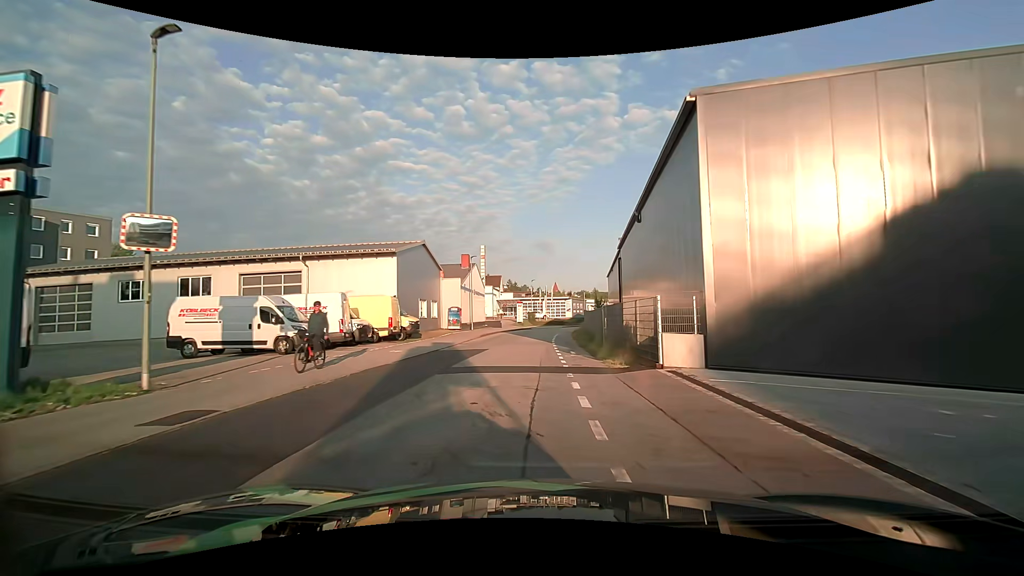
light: Day
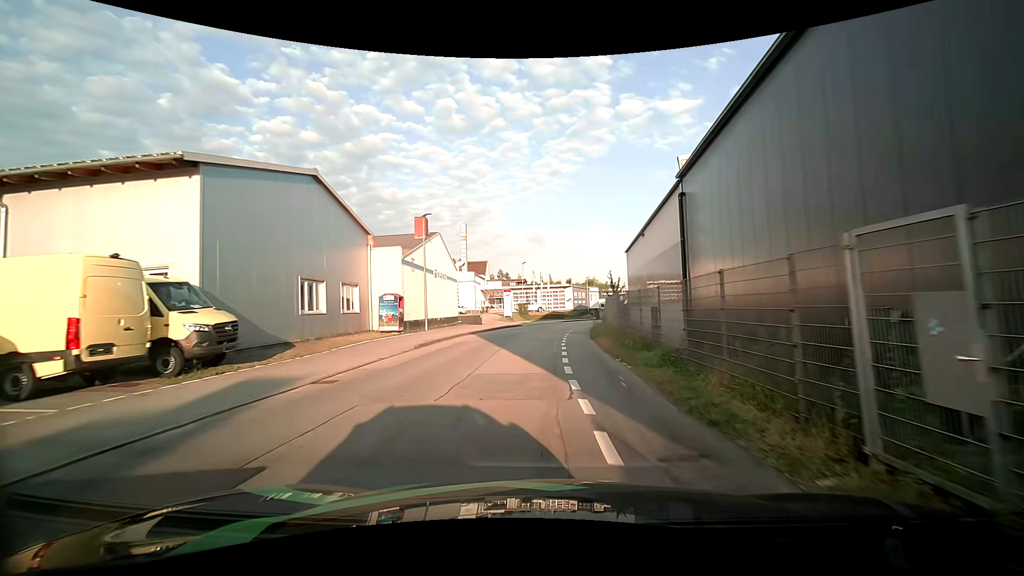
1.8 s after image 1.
(+0.2, +19.3) m; +2°
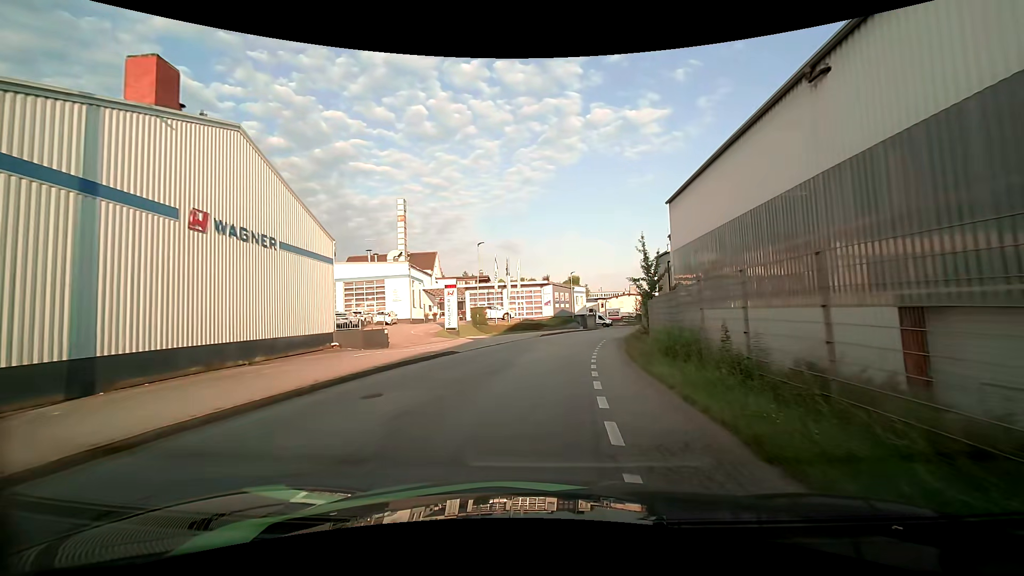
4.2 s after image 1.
(+0.3, +25.5) m; +2°
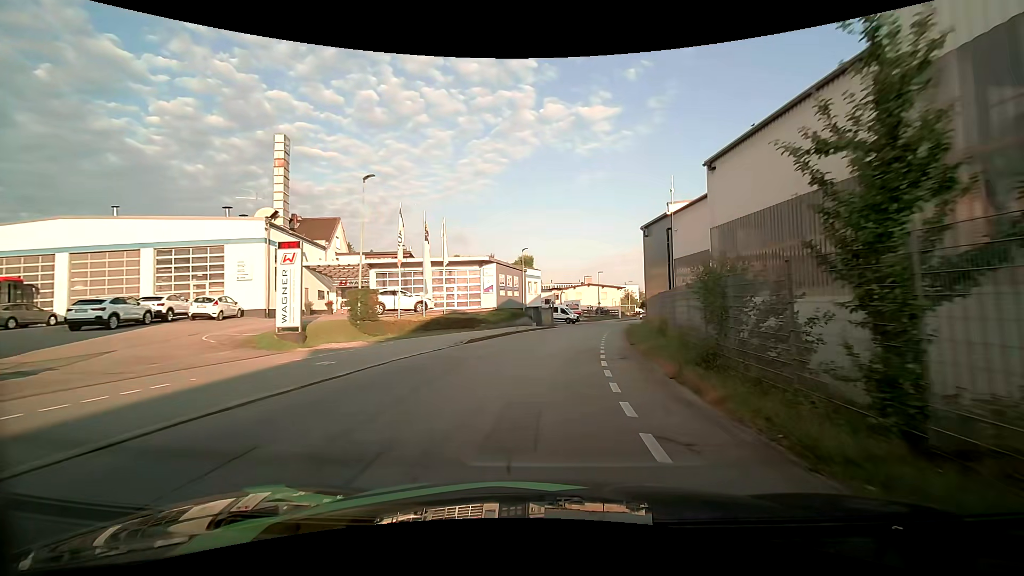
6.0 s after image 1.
(+0.4, +19.0) m; +3°
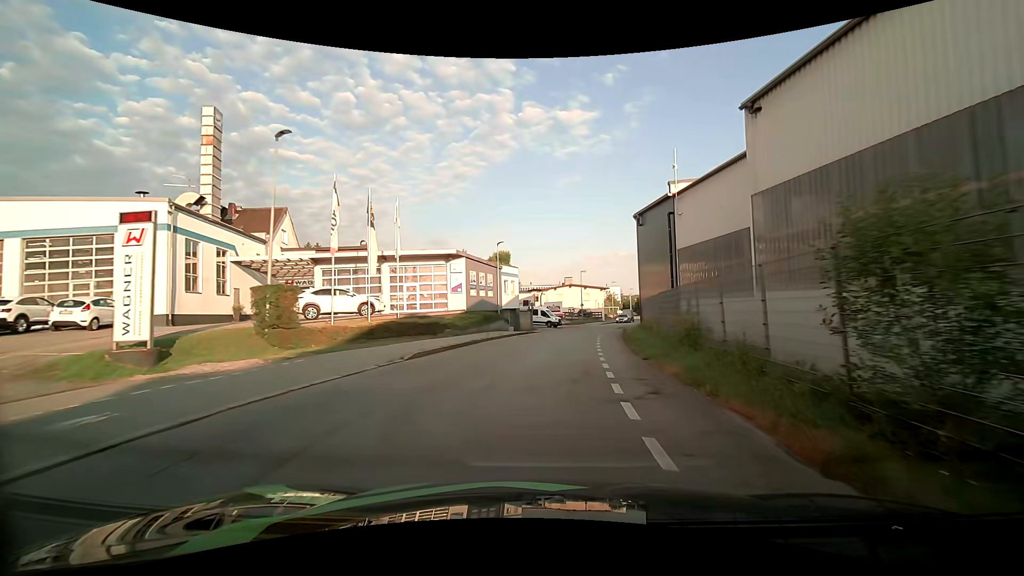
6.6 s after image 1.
(+0.3, +6.5) m; +5°
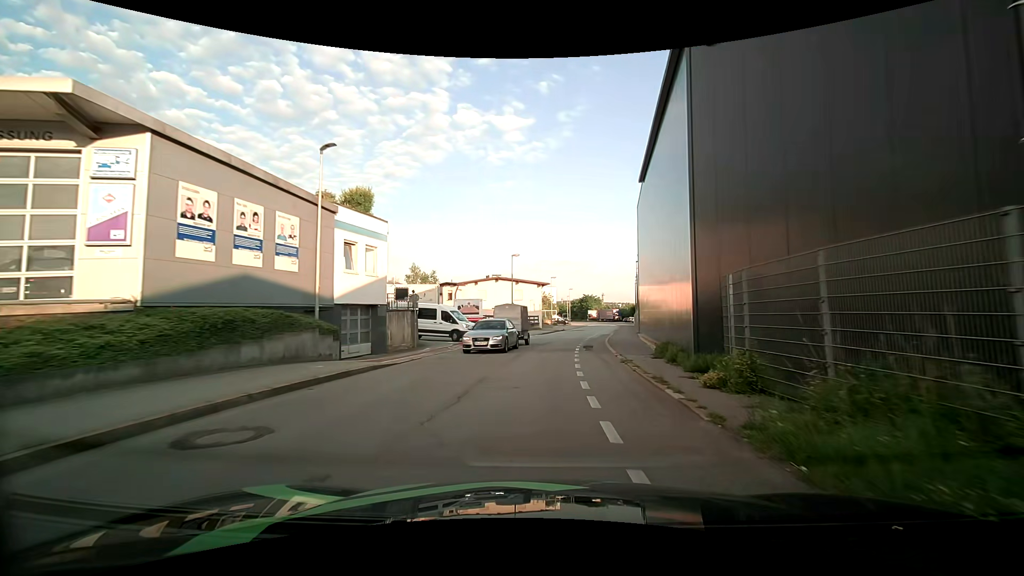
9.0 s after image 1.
(+1.6, +25.4) m; +8°
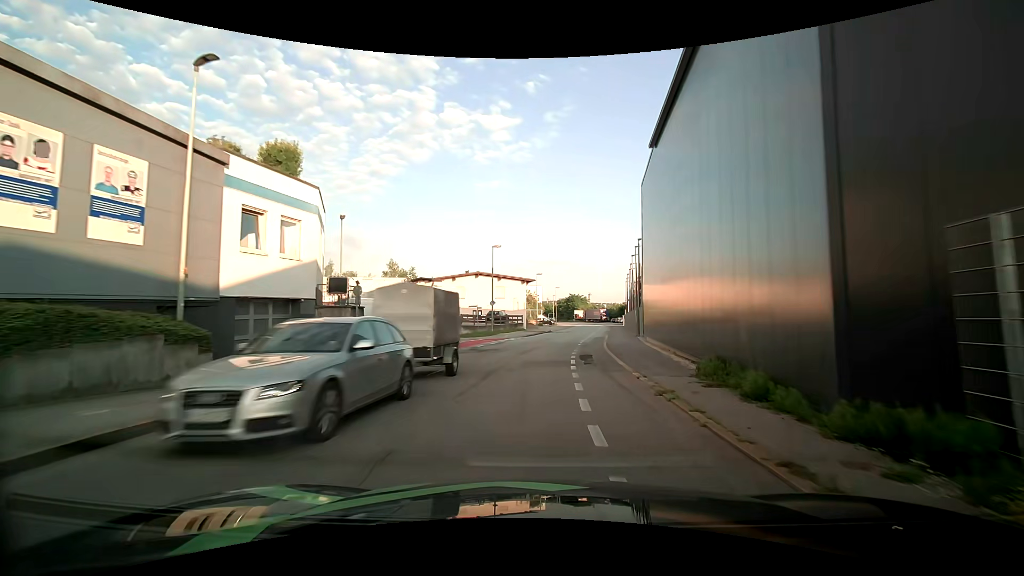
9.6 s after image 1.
(+0.1, +6.2) m; +2°
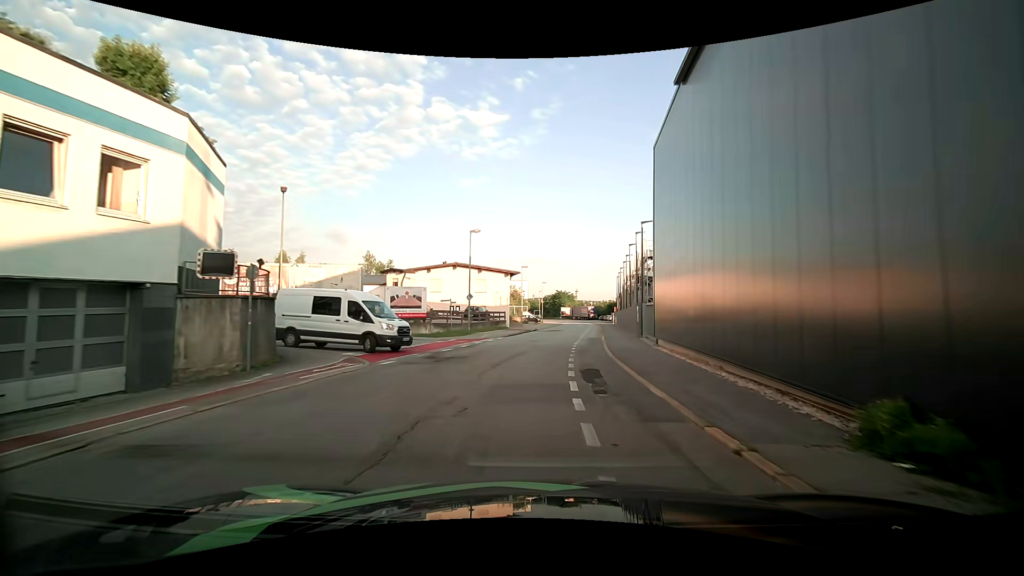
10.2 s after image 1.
(-0.1, +6.2) m; 0°
(+1, +10) (+2, +20) (+3, +30) (+4, +40) (+6, +50) (+7, +60) (+9, +69) (+10, +79) (+12, +89) (+13, +99) m
